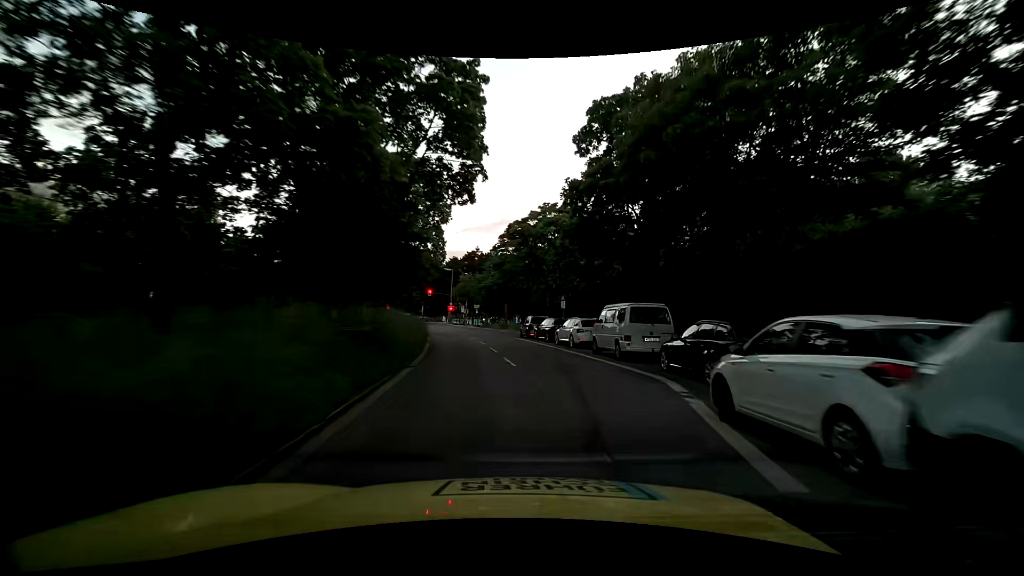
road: secondary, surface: asphalt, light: Day
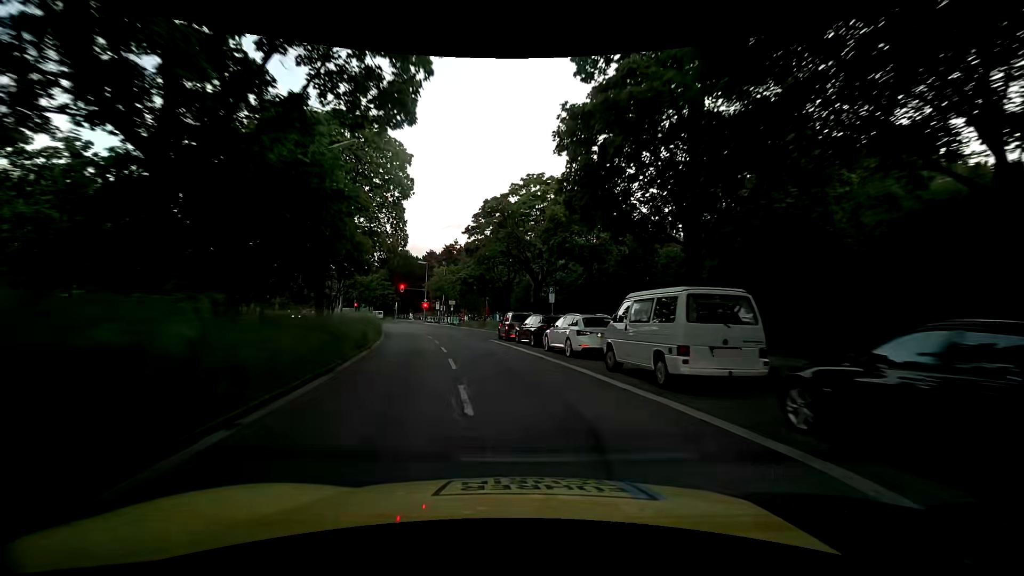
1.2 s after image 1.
(+0.1, +7.7) m; 0°
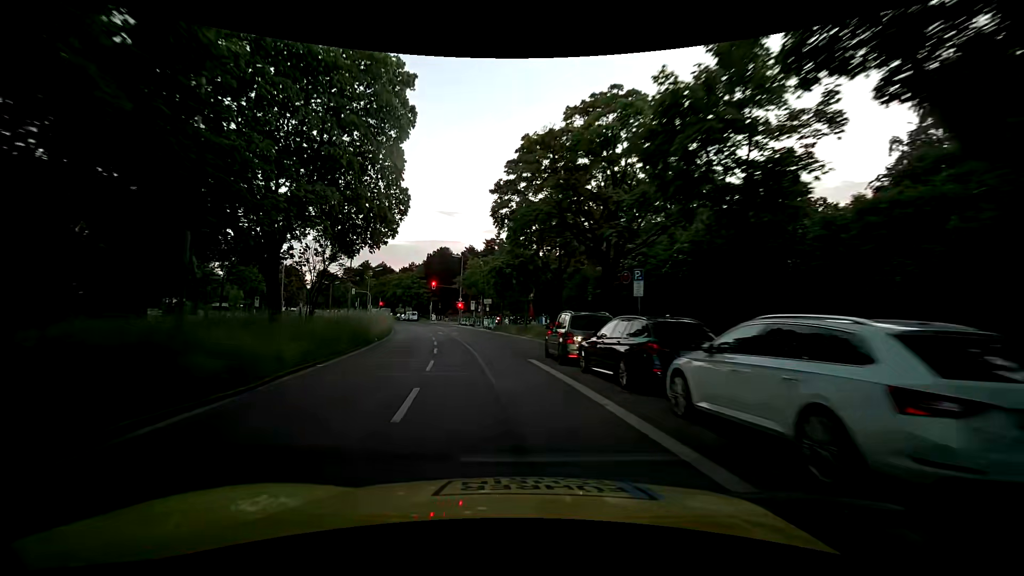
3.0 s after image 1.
(-0.3, +12.5) m; -4°
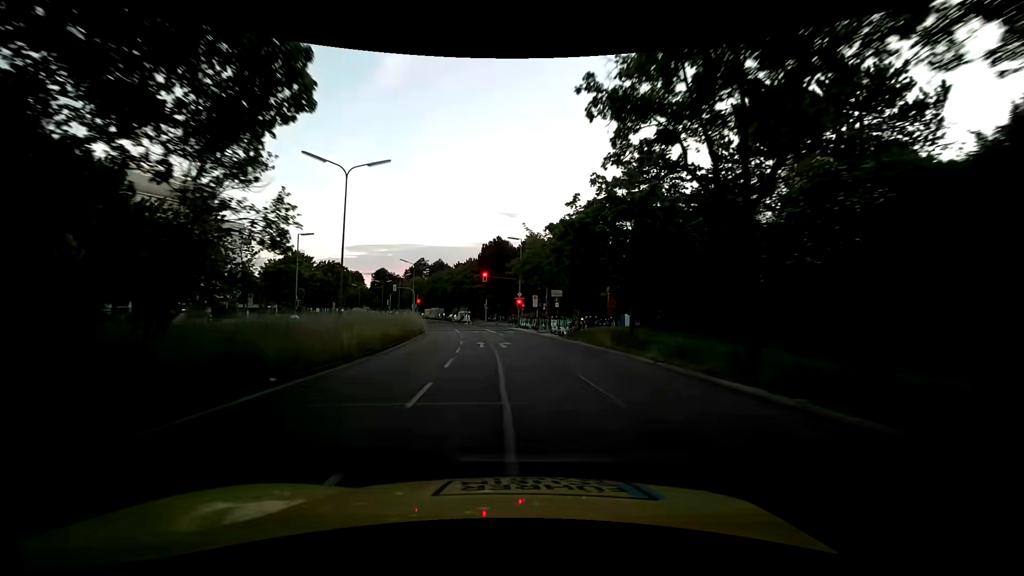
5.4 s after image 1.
(-1.4, +17.3) m; -7°
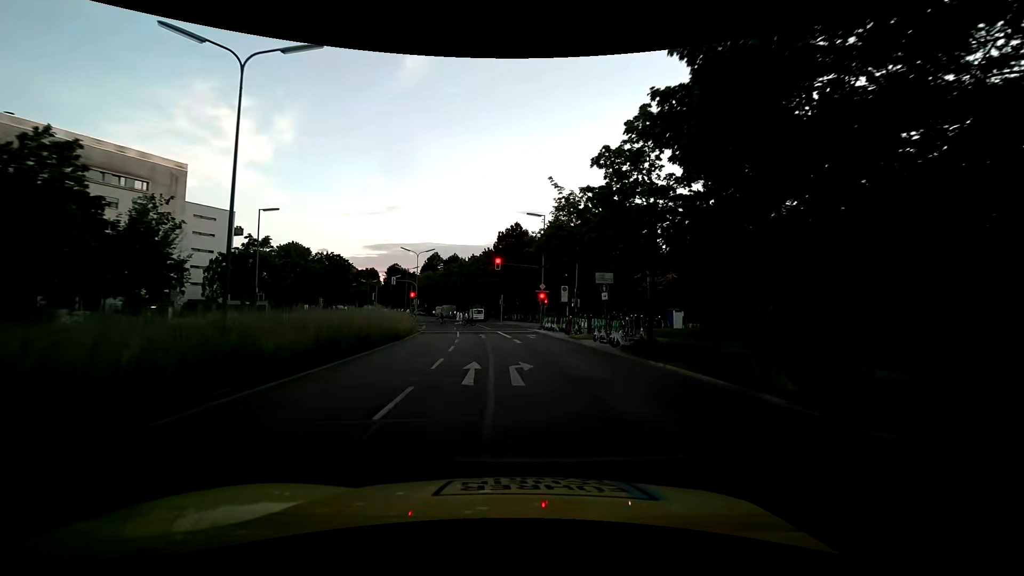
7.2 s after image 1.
(-0.4, +12.8) m; -3°
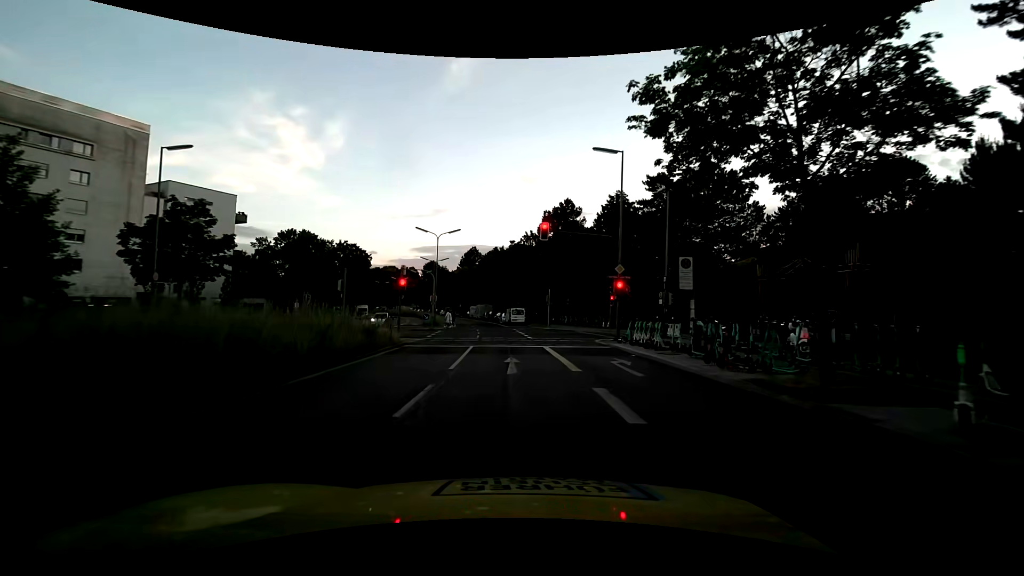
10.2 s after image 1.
(-0.8, +17.9) m; -5°
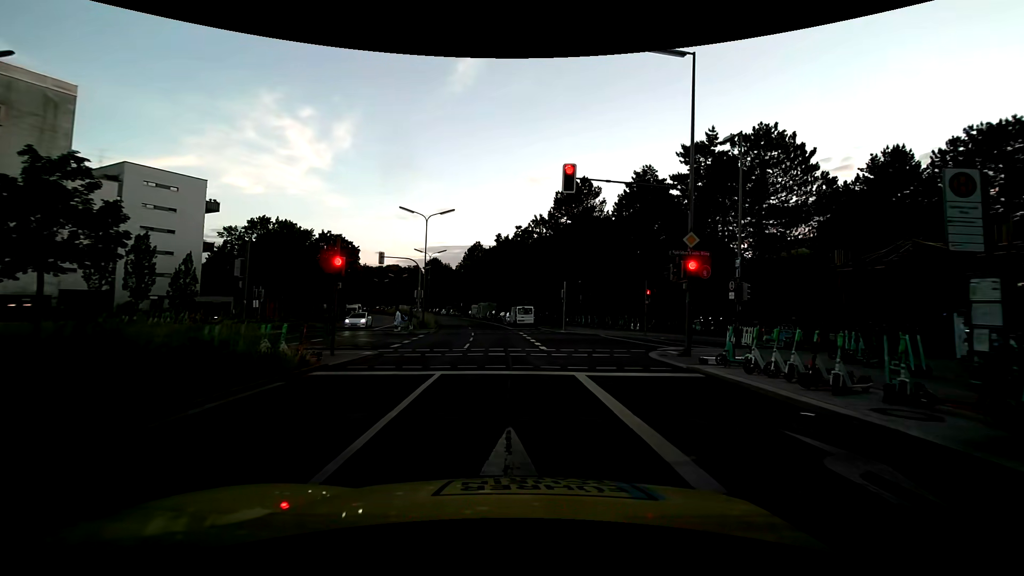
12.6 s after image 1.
(-0.1, +10.1) m; 0°
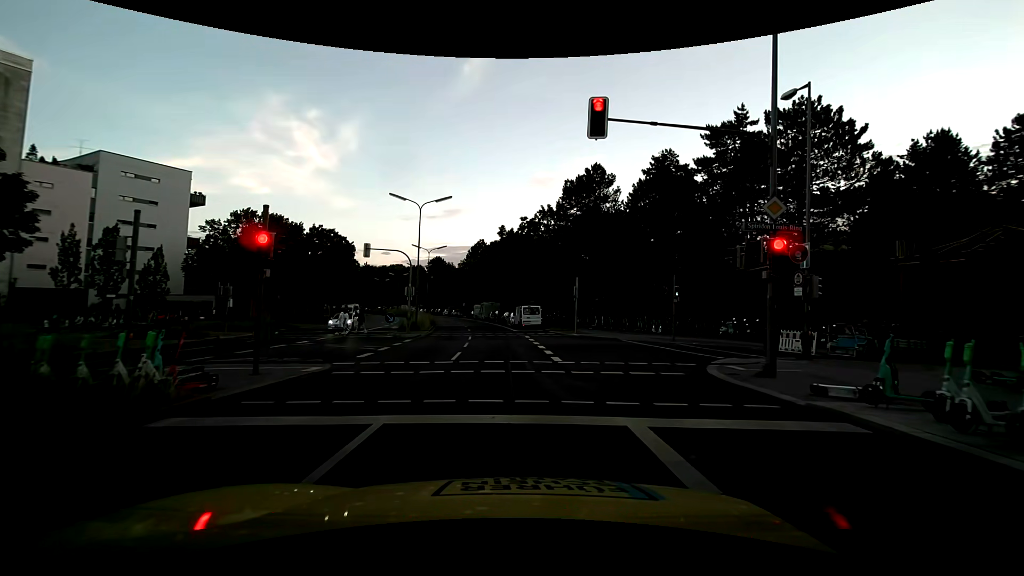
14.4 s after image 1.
(-0.1, +5.0) m; -1°
(0, +10) (0, +20) (-1, +30) (-3, +40) (-4, +50) (-6, +60) (-8, +69) (-10, +79) (-13, +89) (-15, +98) m
